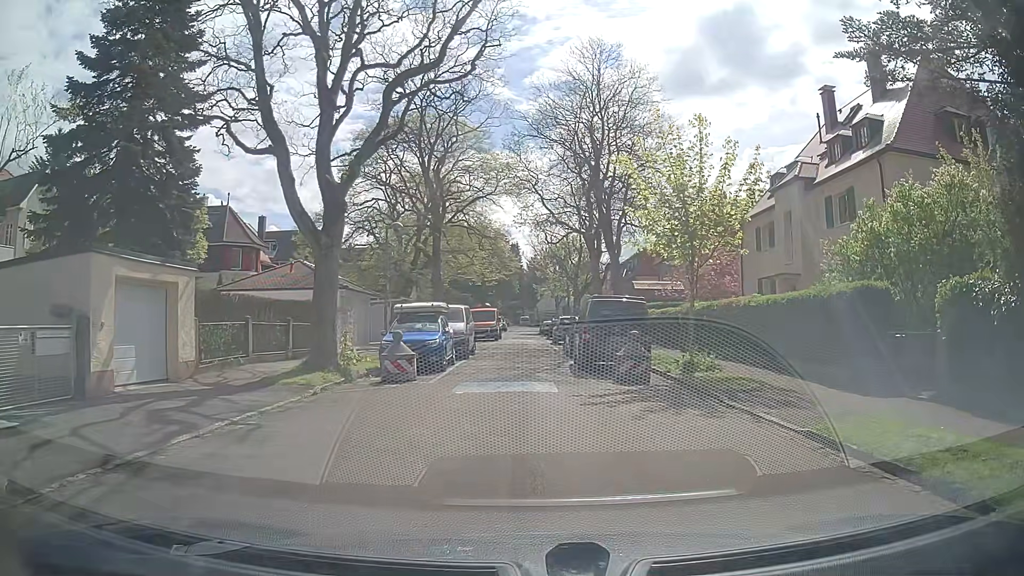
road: residential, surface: asphalt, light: Day
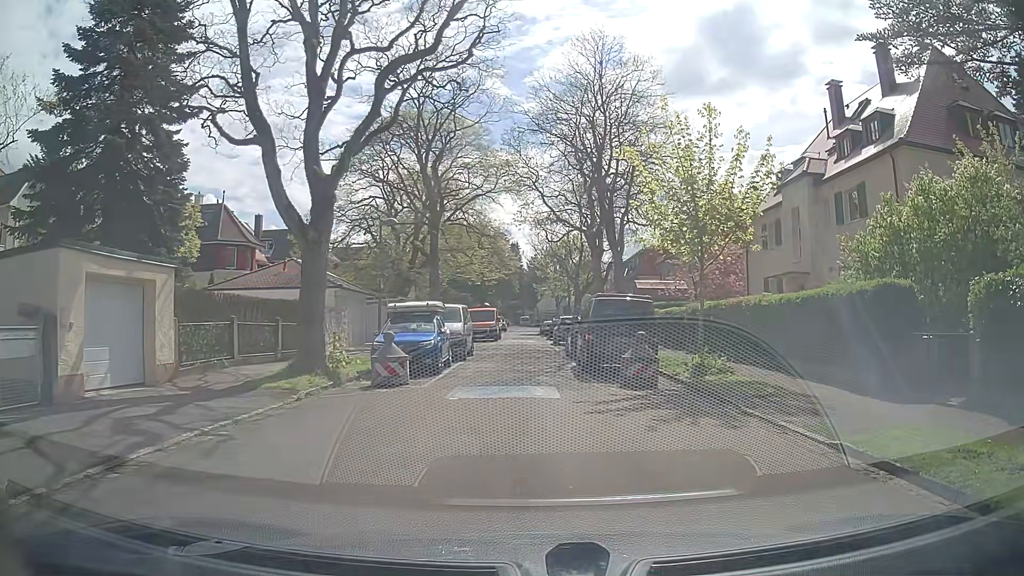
(0.0, +1.0) m; +1°
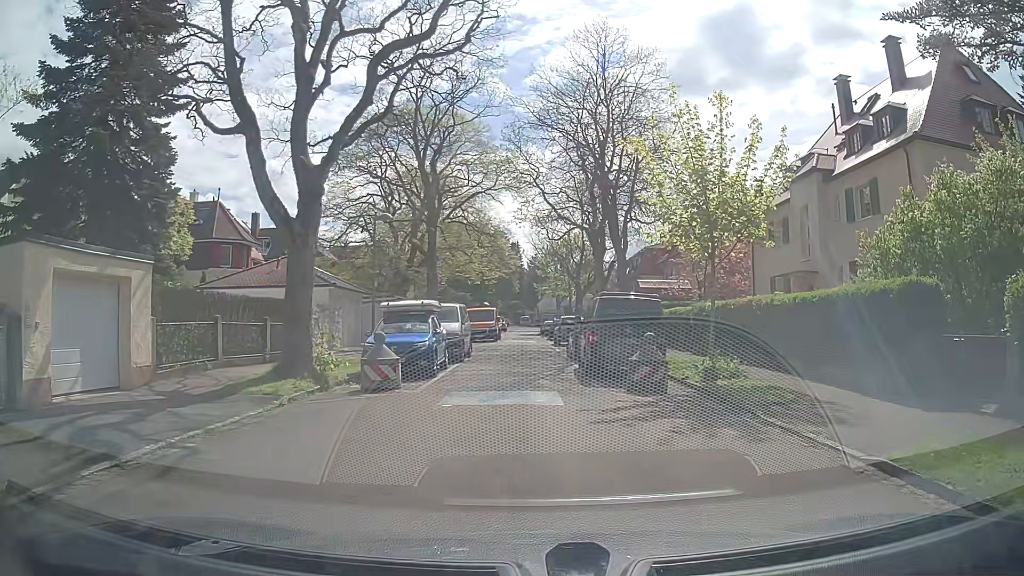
(0.0, +1.0) m; -2°
